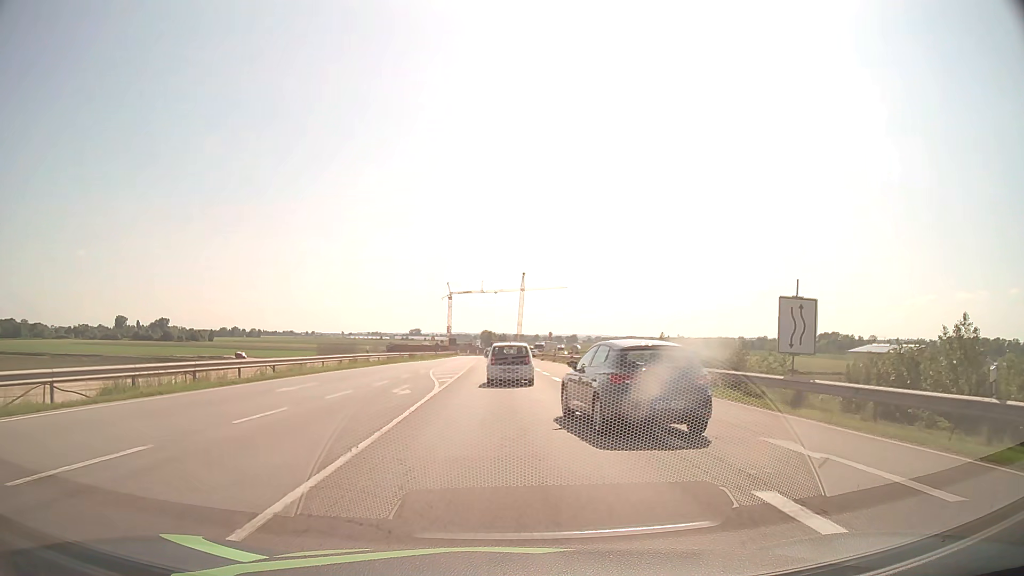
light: Day
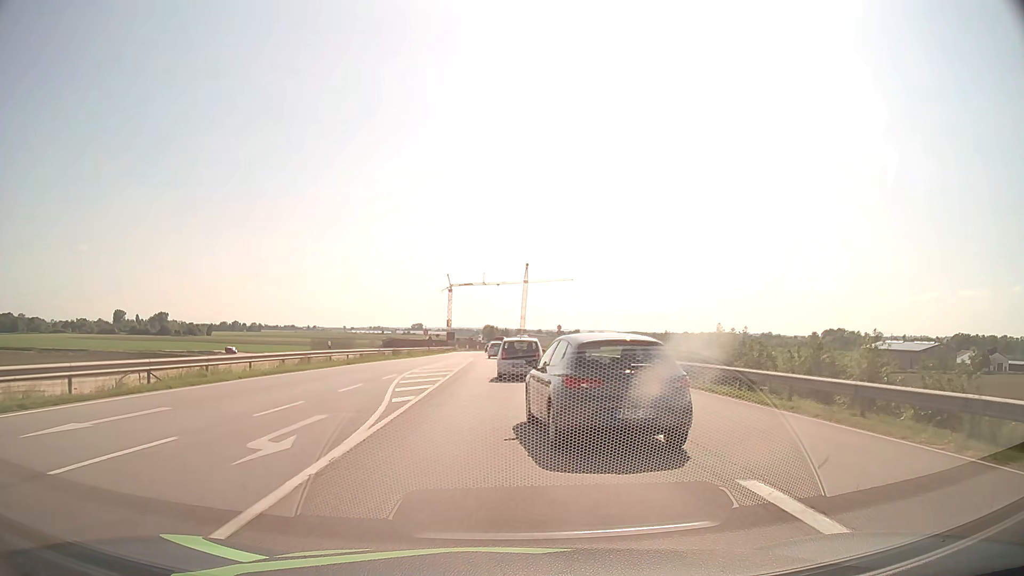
(0.0, +11.5) m; 0°
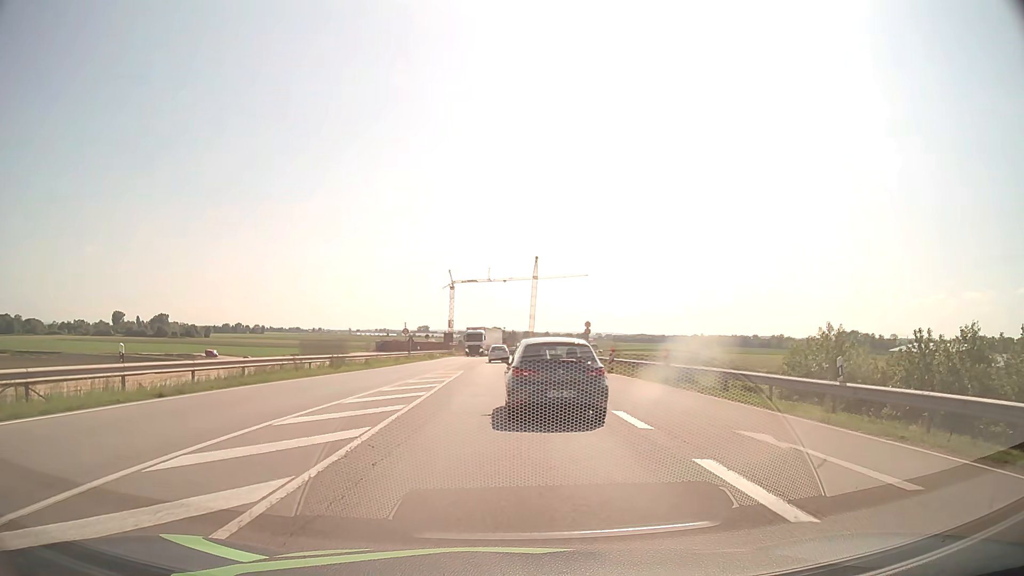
(-0.1, +22.3) m; 0°
(0, +10) (0, +20) (0, +30) (0, +40) (0, +50) (-1, +60) (-1, +70) (-1, +80) (-1, +90) (0, +100) m
